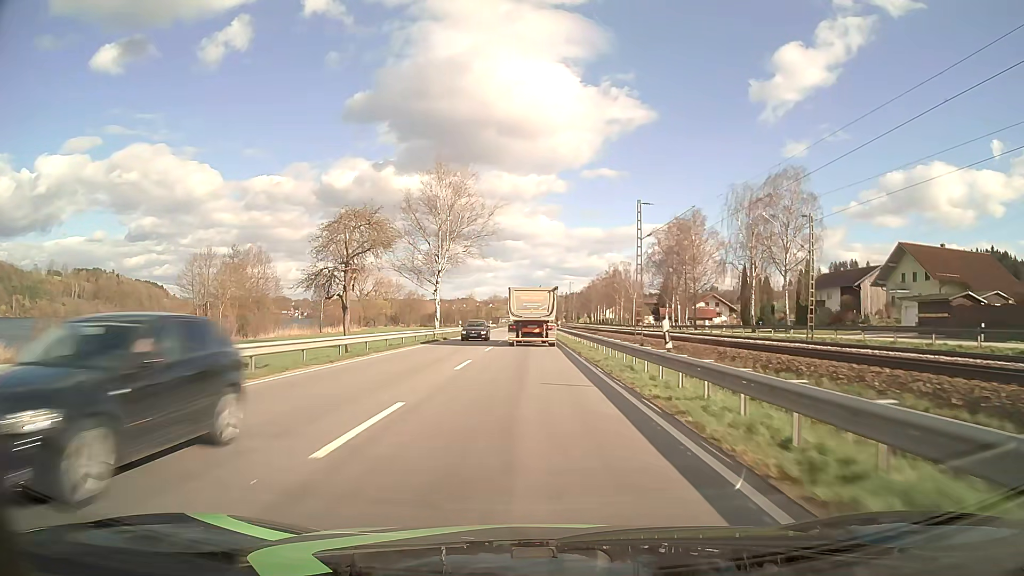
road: primary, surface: asphalt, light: Day
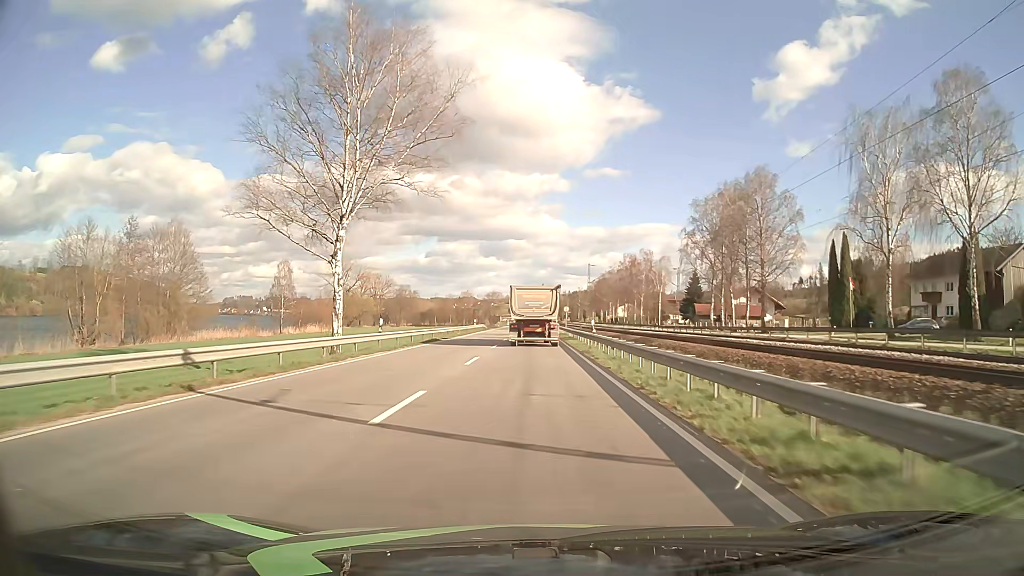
(-0.1, +34.5) m; 0°
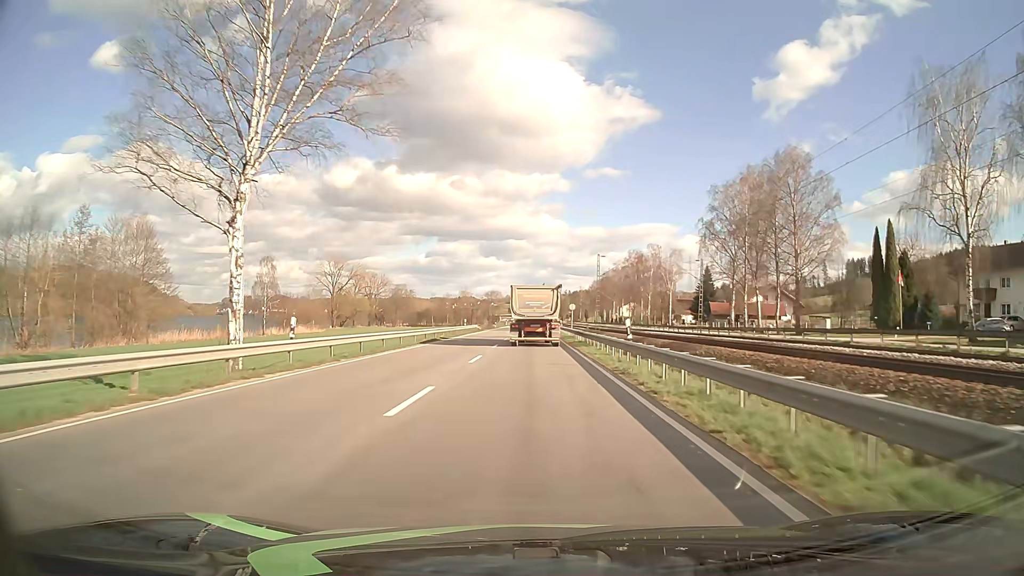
(0.0, +11.4) m; 0°
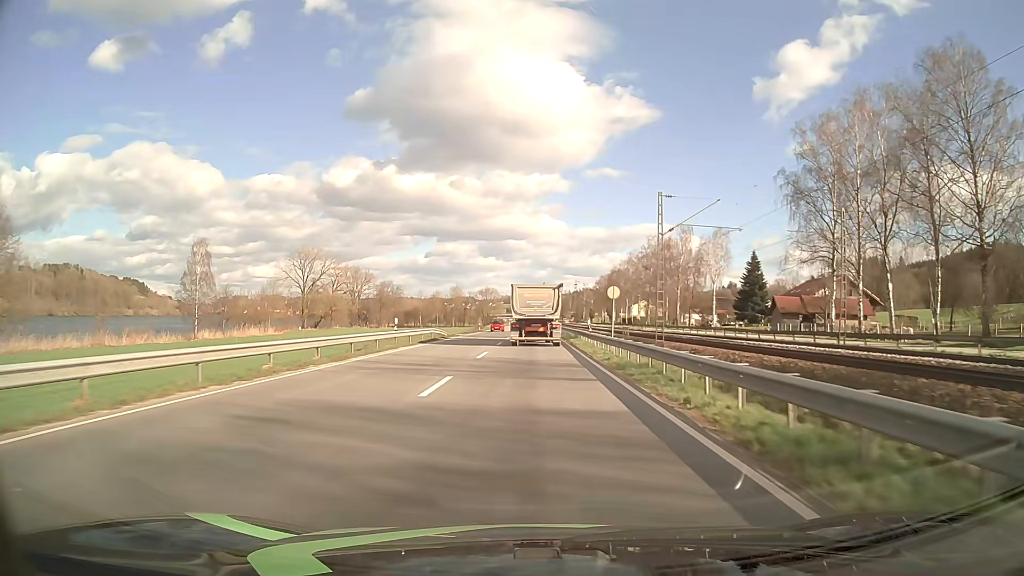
(0.0, +33.9) m; 0°
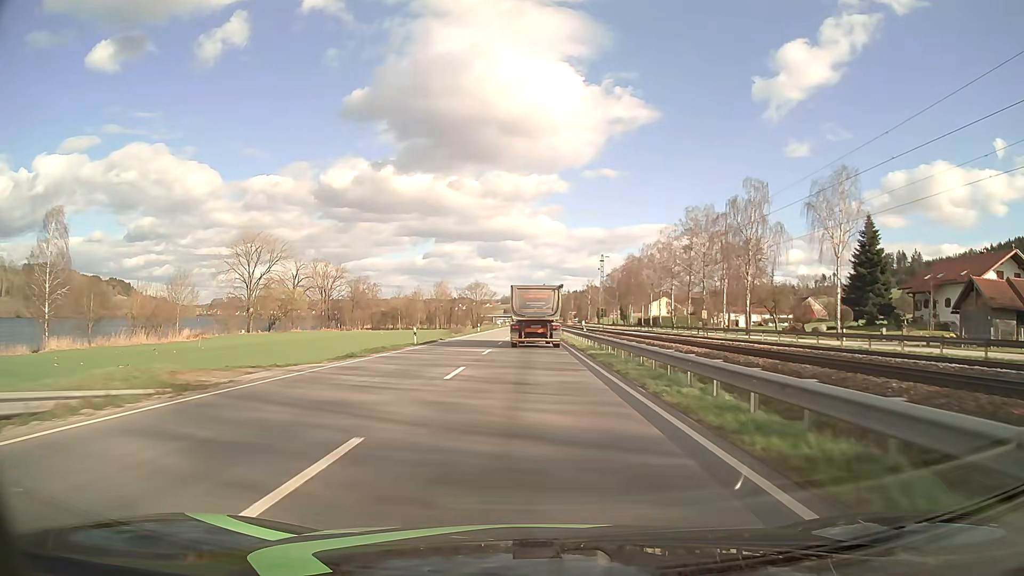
(+0.1, +44.7) m; 0°
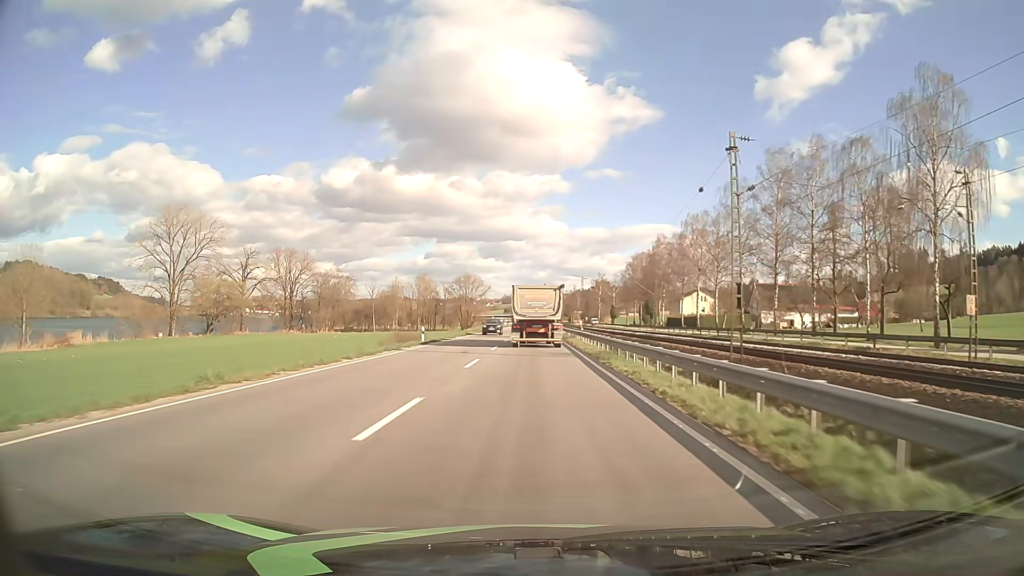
(0.0, +44.3) m; 0°
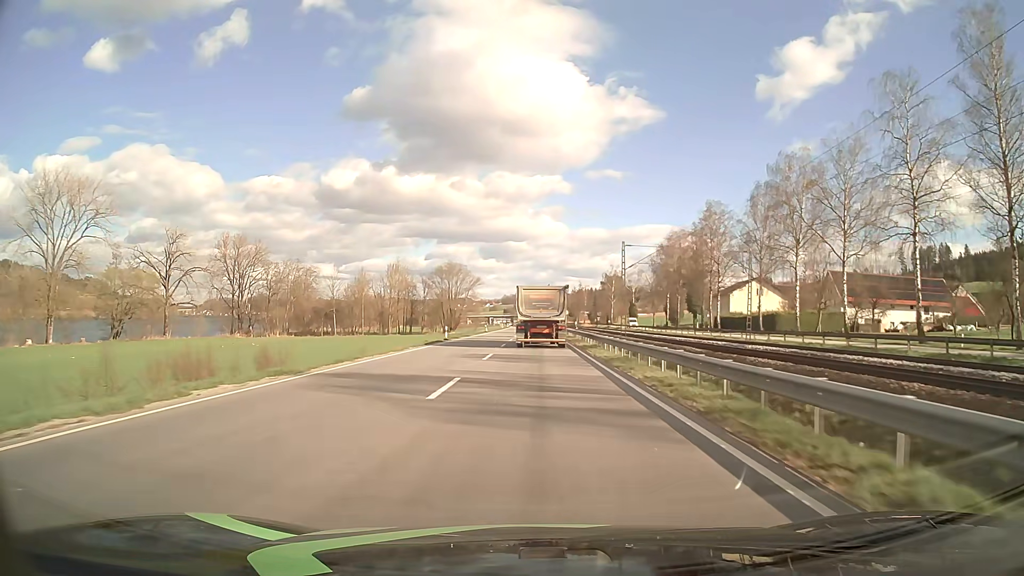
(-0.1, +44.0) m; 0°
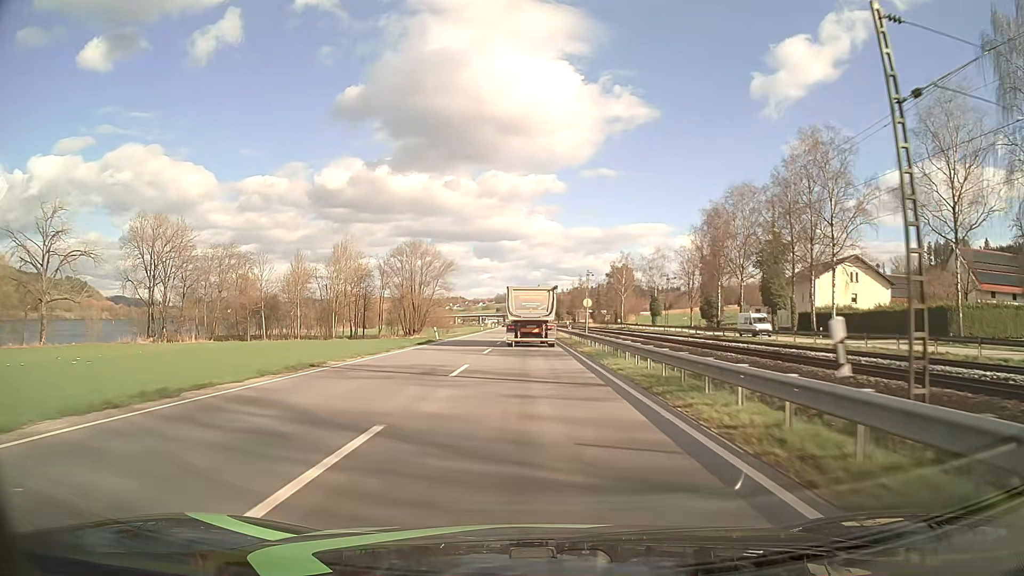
(+0.1, +43.7) m; 0°
(0, +10) (0, +20) (0, +30) (0, +40) (0, +50) (0, +60) (0, +70) (-1, +80) (-1, +90) (-1, +100) m
